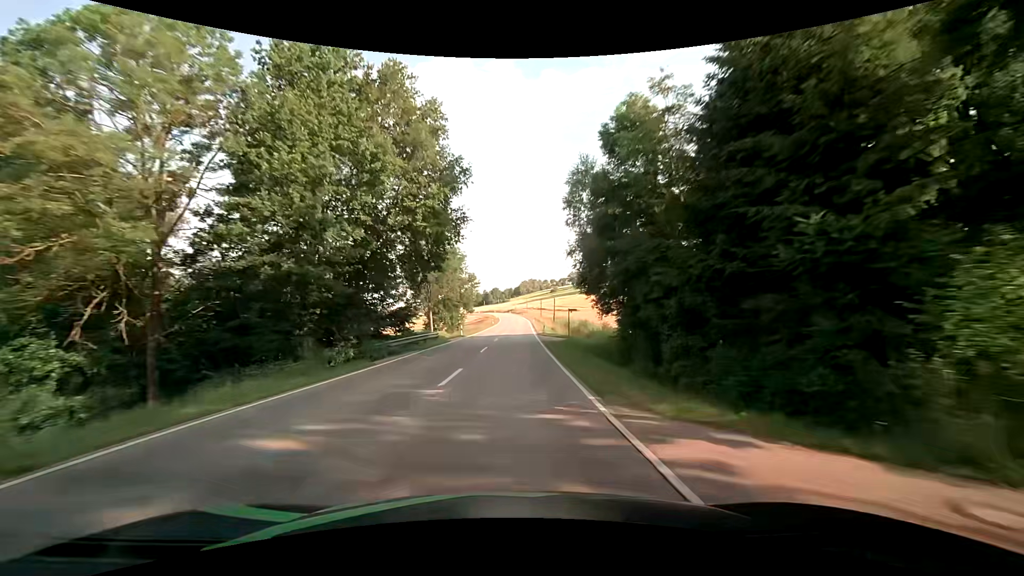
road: secondary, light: Day
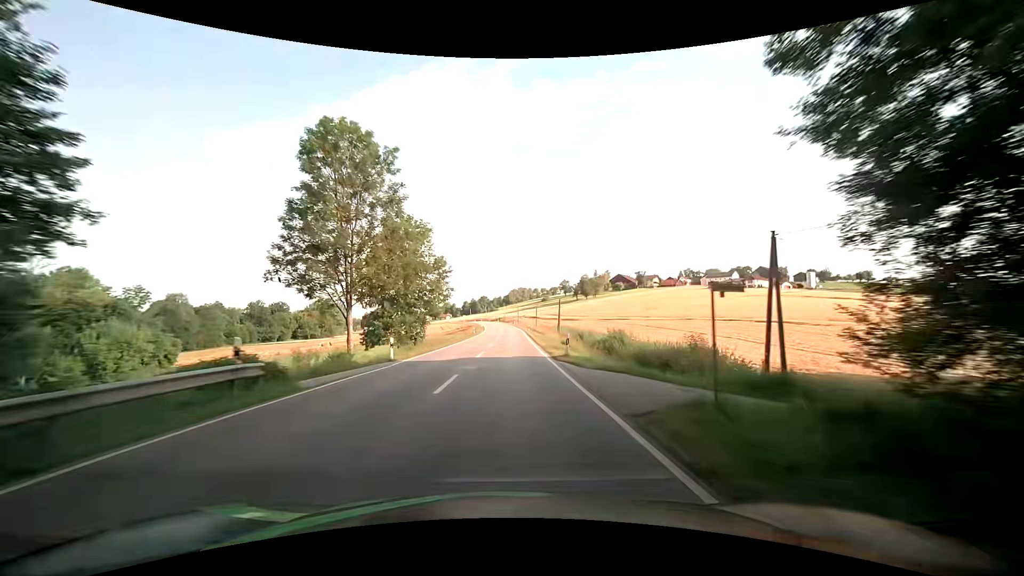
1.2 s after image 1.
(+0.1, +25.0) m; +1°
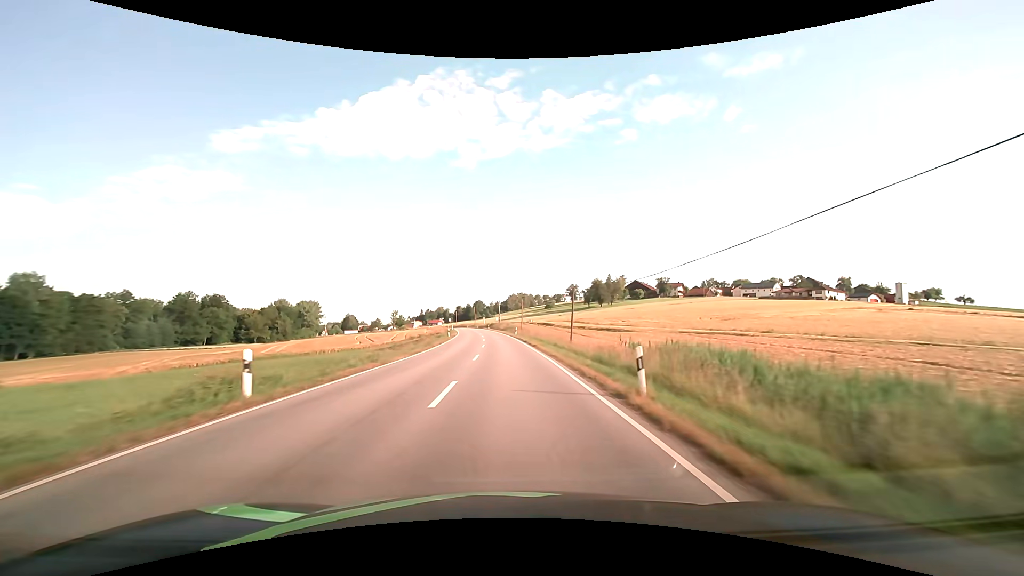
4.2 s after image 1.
(+0.2, +61.9) m; 0°
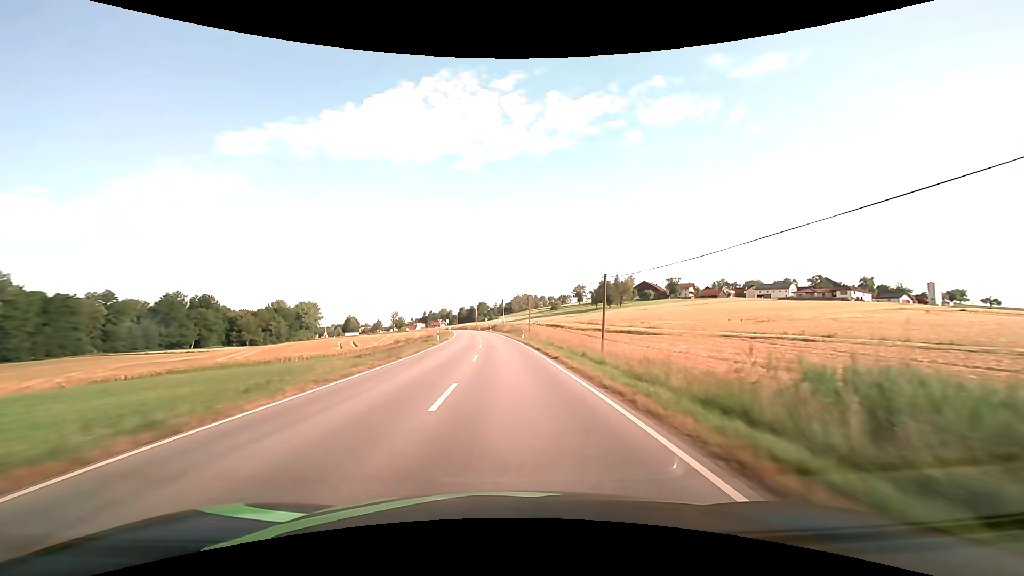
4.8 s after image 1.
(0.0, +12.3) m; 0°
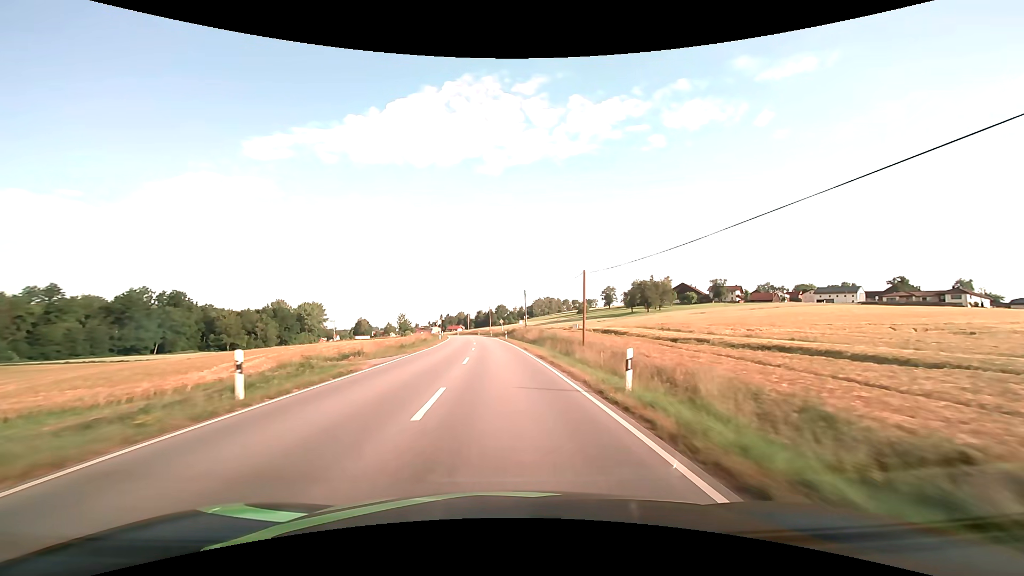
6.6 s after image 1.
(-0.6, +36.9) m; -2°
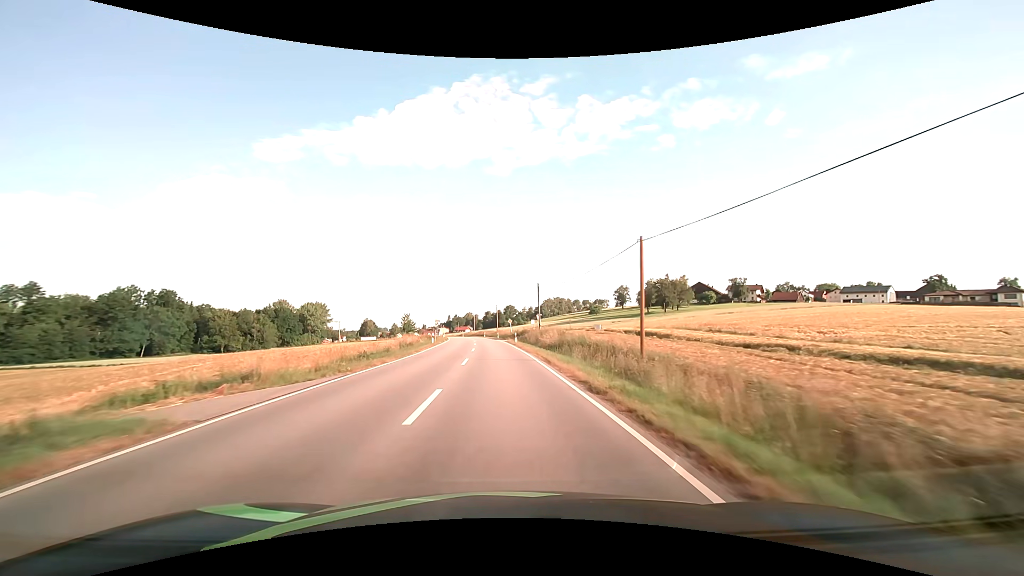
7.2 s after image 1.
(-0.1, +12.3) m; -1°
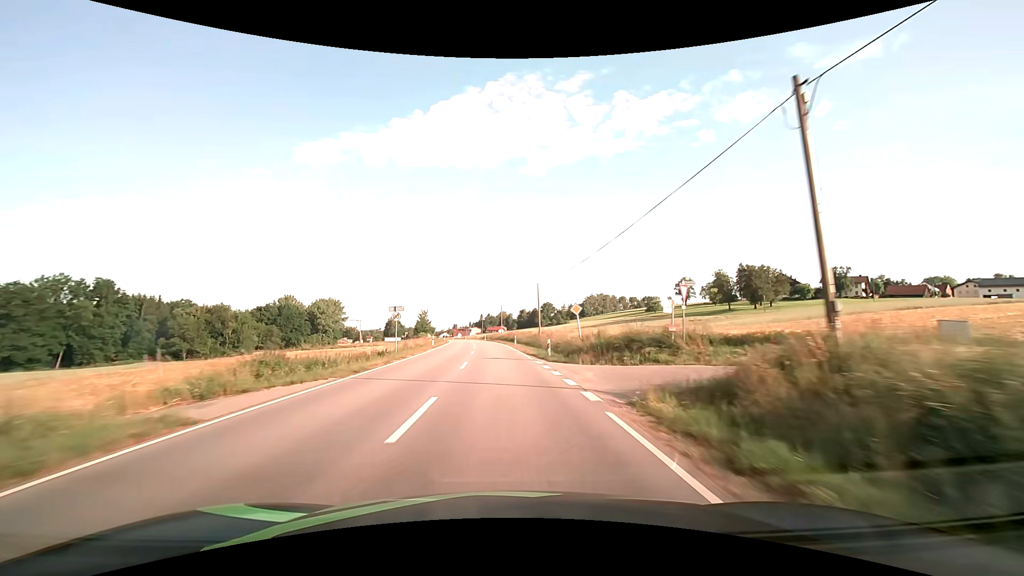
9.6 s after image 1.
(-1.7, +49.4) m; -4°
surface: asphalt
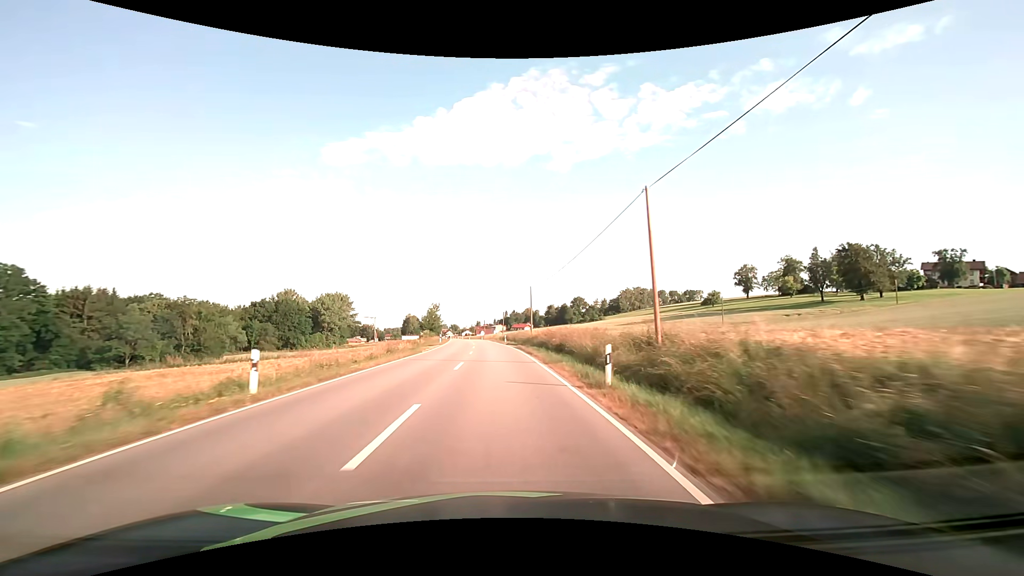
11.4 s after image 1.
(-0.8, +37.4) m; -3°
(0, +10) (0, +20) (-1, +30) (-1, +40) (-2, +50) (-2, +60) (-3, +70) (-4, +80) (-5, +90) (-7, +100) m
